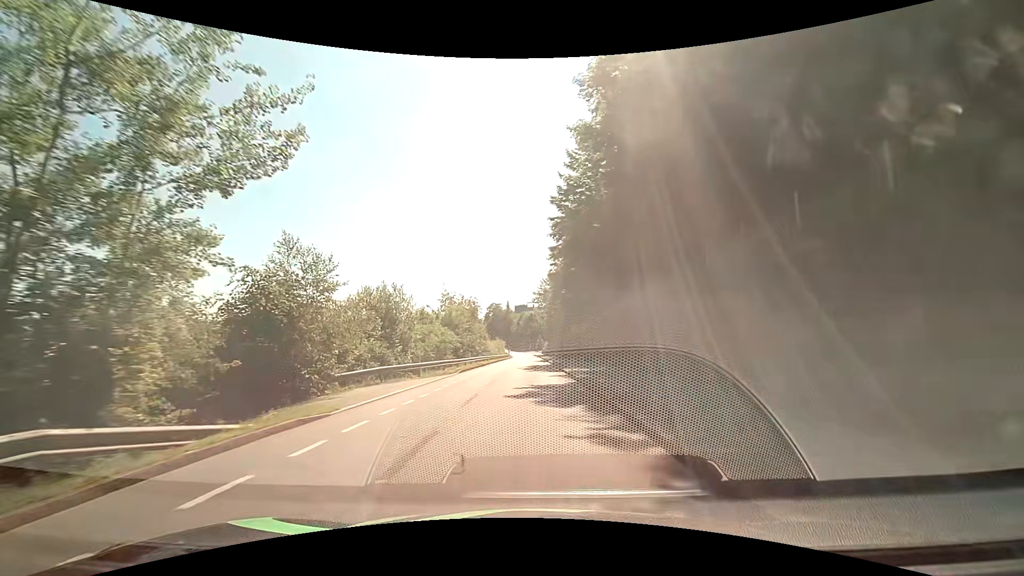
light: Day
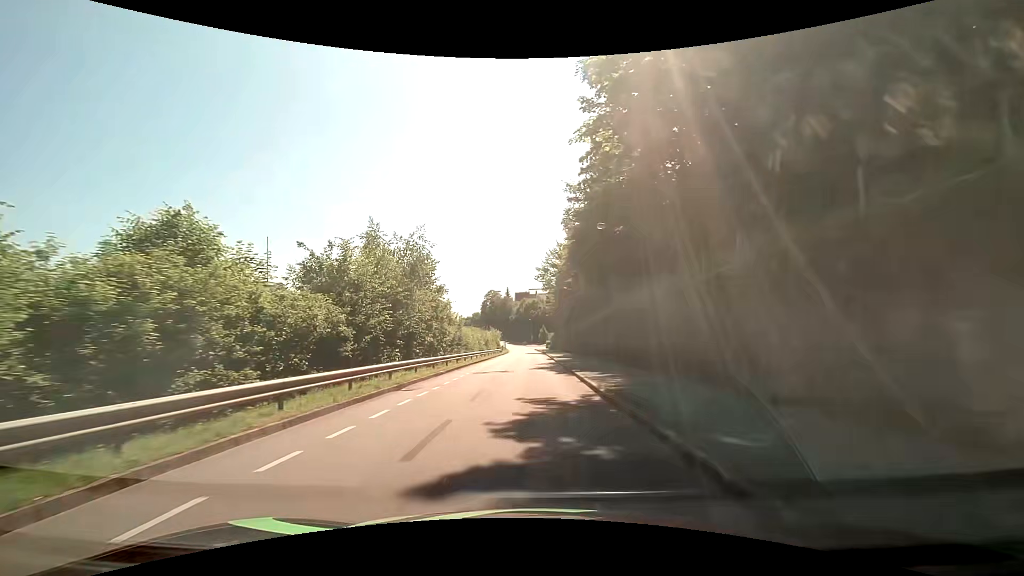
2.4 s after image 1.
(0.0, +29.3) m; 0°
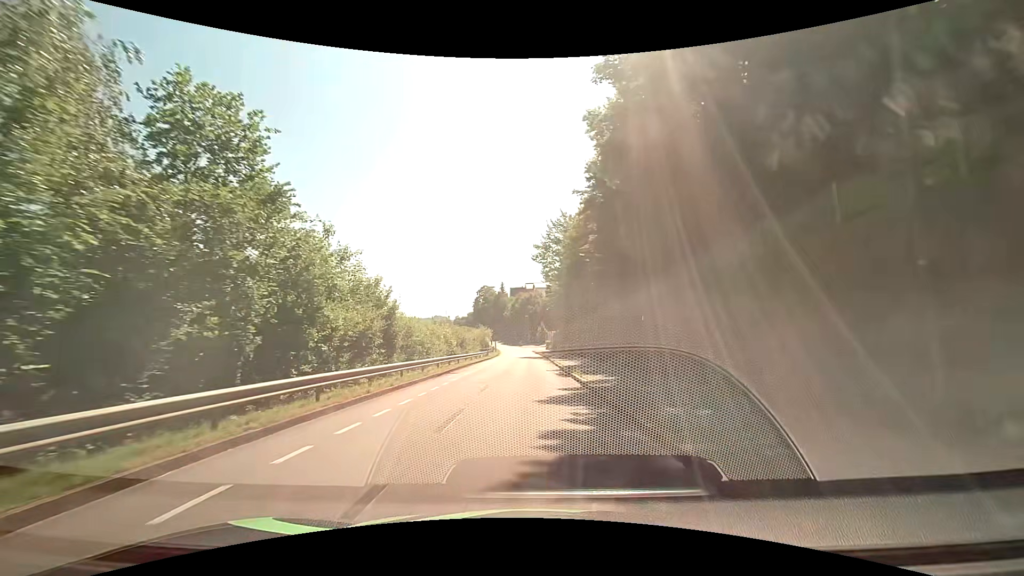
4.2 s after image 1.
(-0.1, +22.1) m; 0°
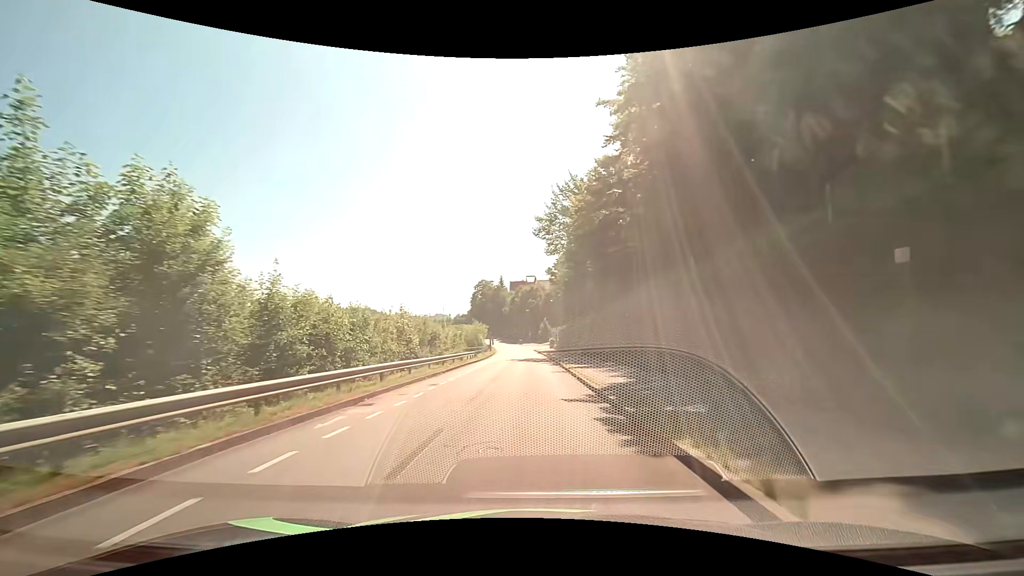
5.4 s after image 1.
(+0.1, +14.8) m; 0°
(0, +10) (0, +20) (0, +30) (0, +40) (0, +50) (0, +60) (0, +70) (0, +80) (-1, +90) (-1, +100) m
